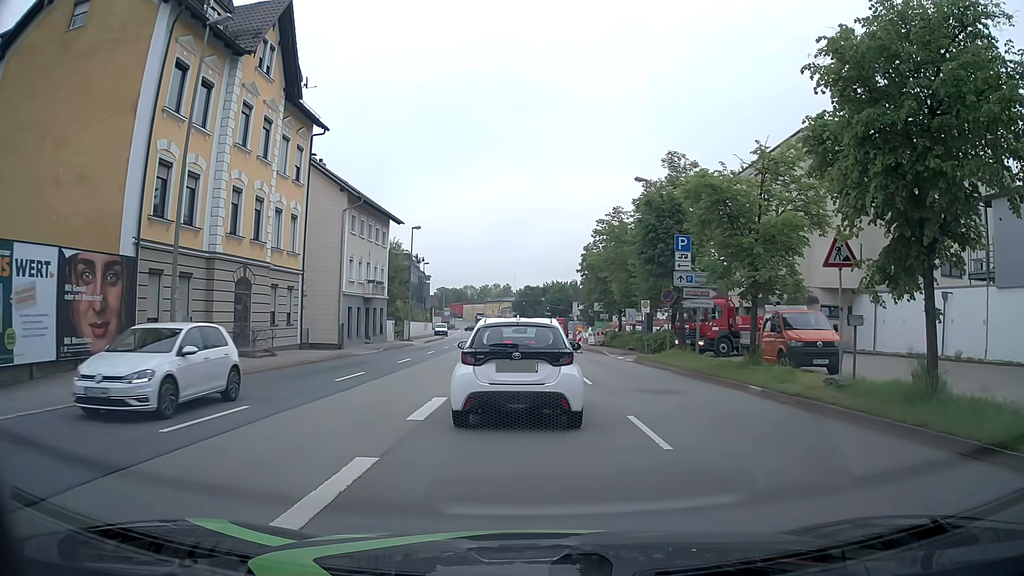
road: primary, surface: asphalt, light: Day
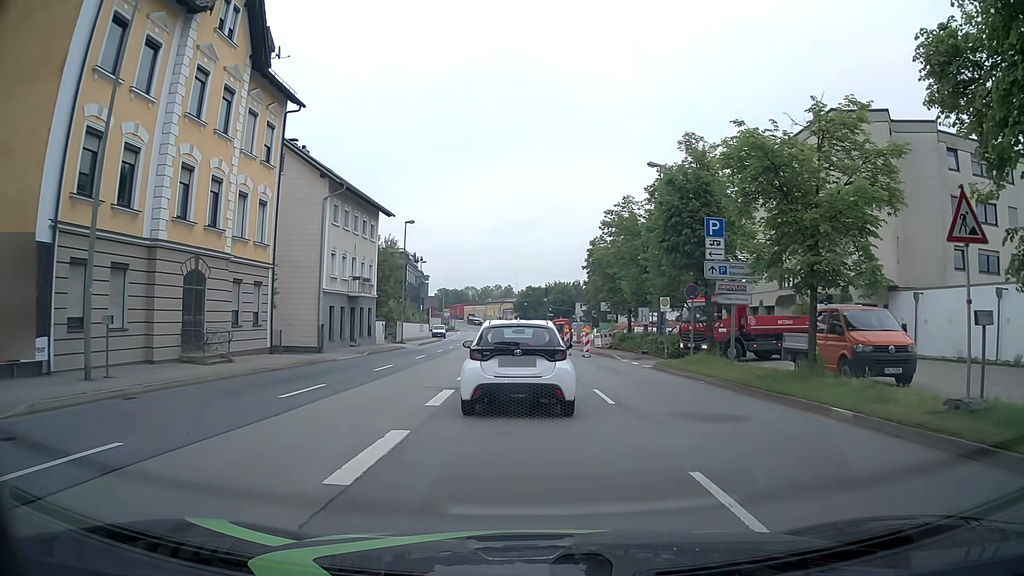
(0.0, +4.3) m; +1°
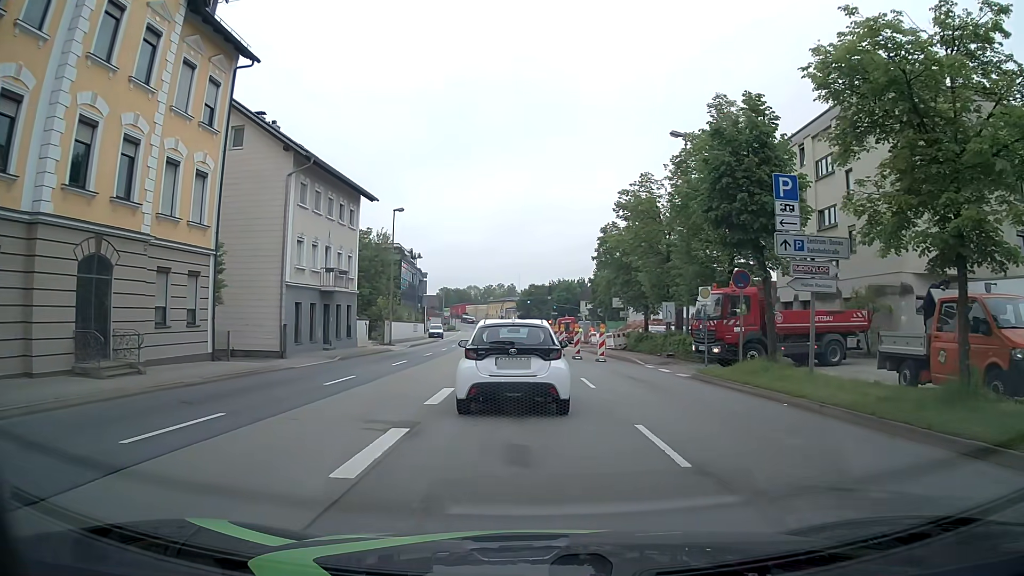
(-0.1, +6.0) m; -1°
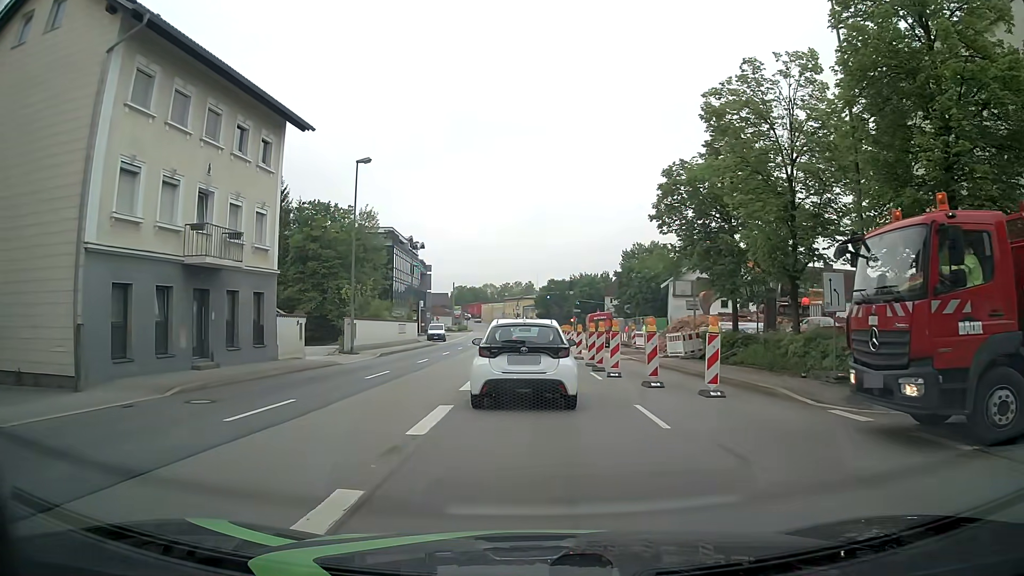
(-0.4, +15.6) m; 0°
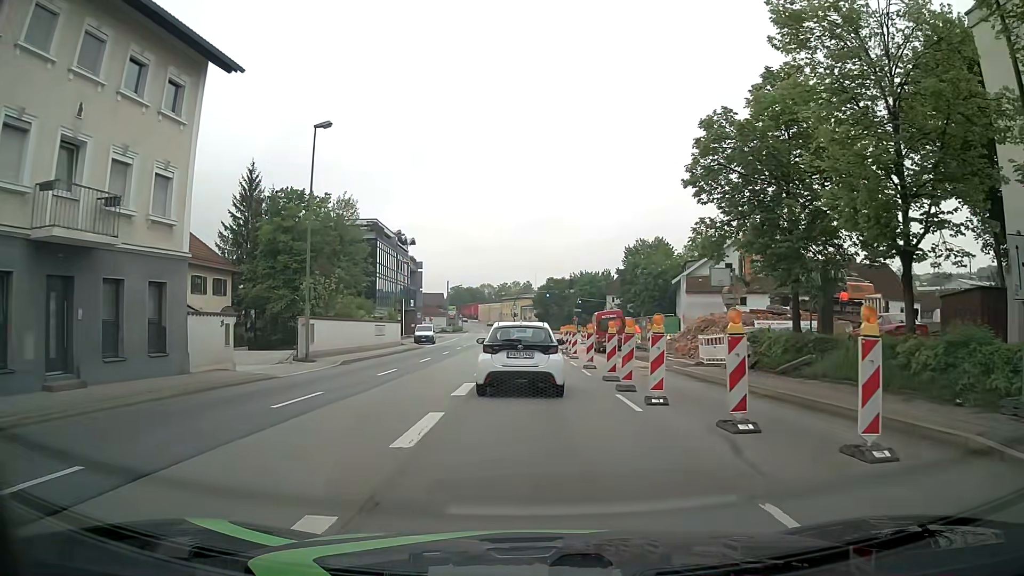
(-0.2, +7.0) m; -1°
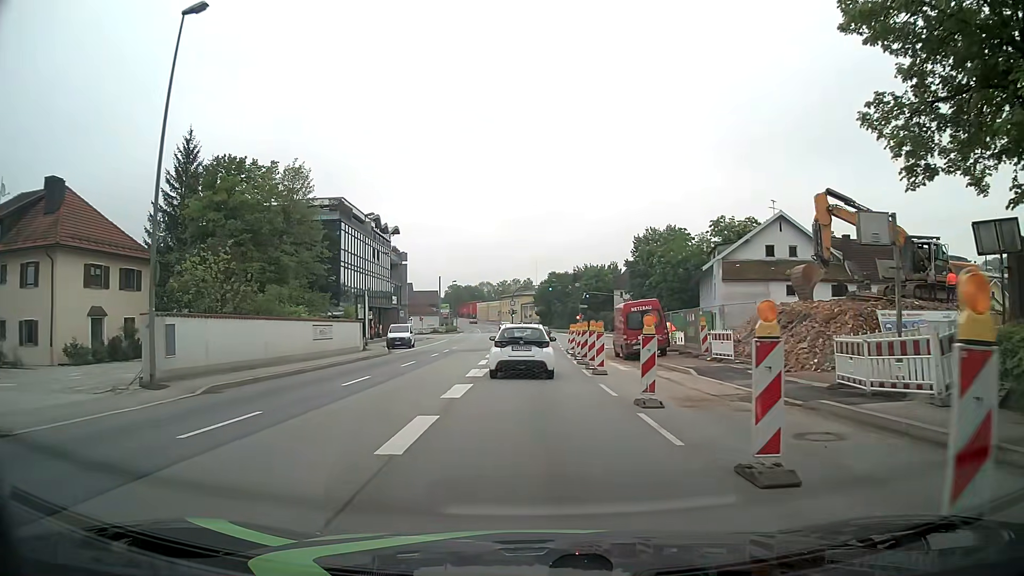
(0.0, +12.6) m; 0°
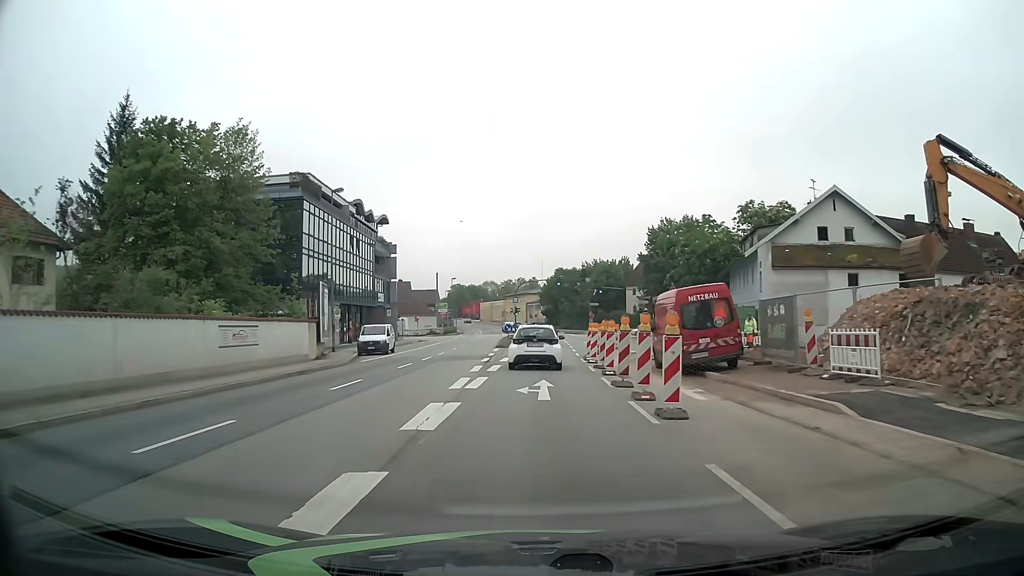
(-0.1, +10.3) m; -1°
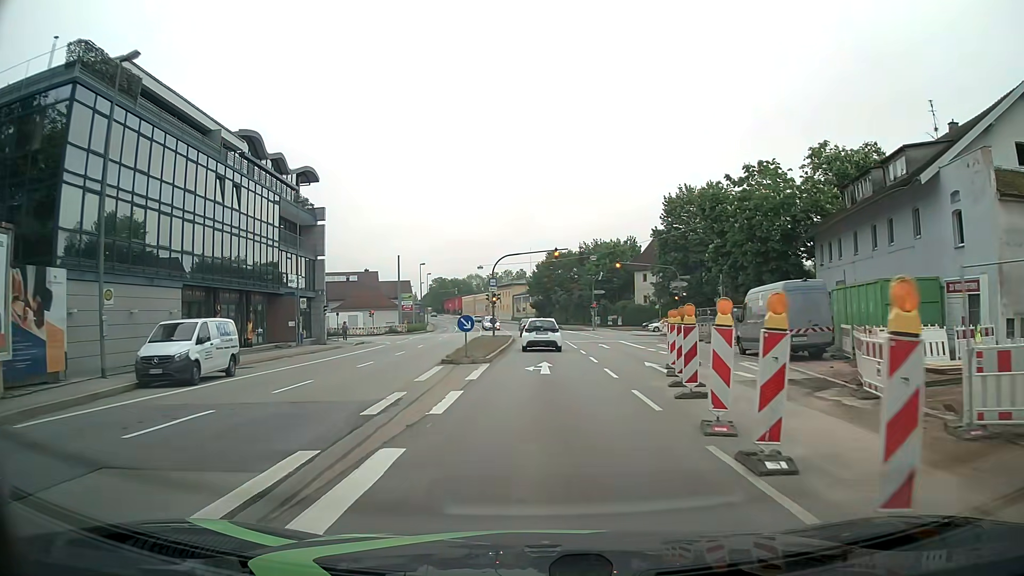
(0.0, +23.6) m; +1°
(0, +10) (+1, +20) (+3, +30) (+4, +40) (+3, +50) (+3, +60) (+3, +70) (+2, +80) (+1, +90) (0, +100) m
